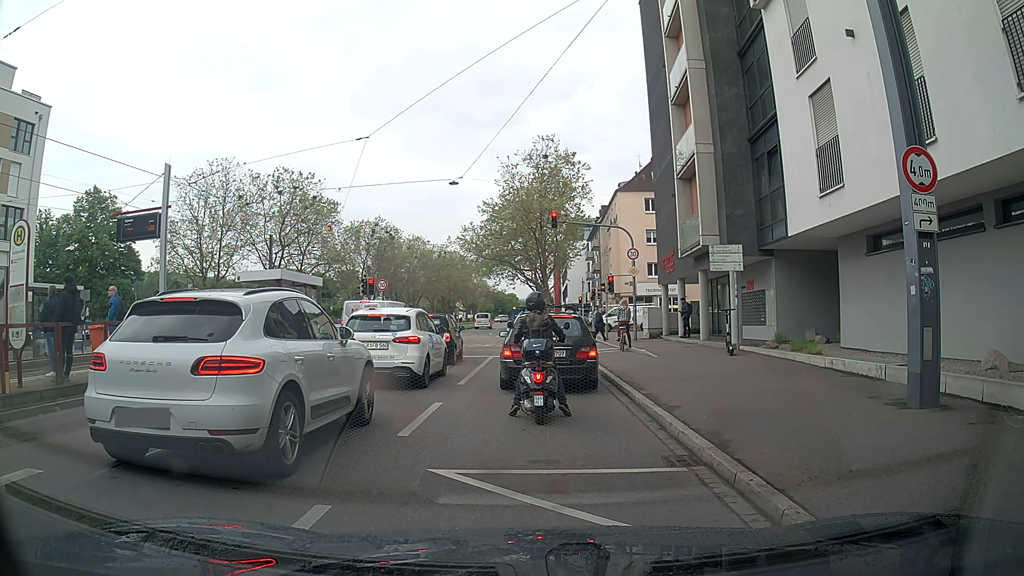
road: primary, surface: asphalt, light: Day
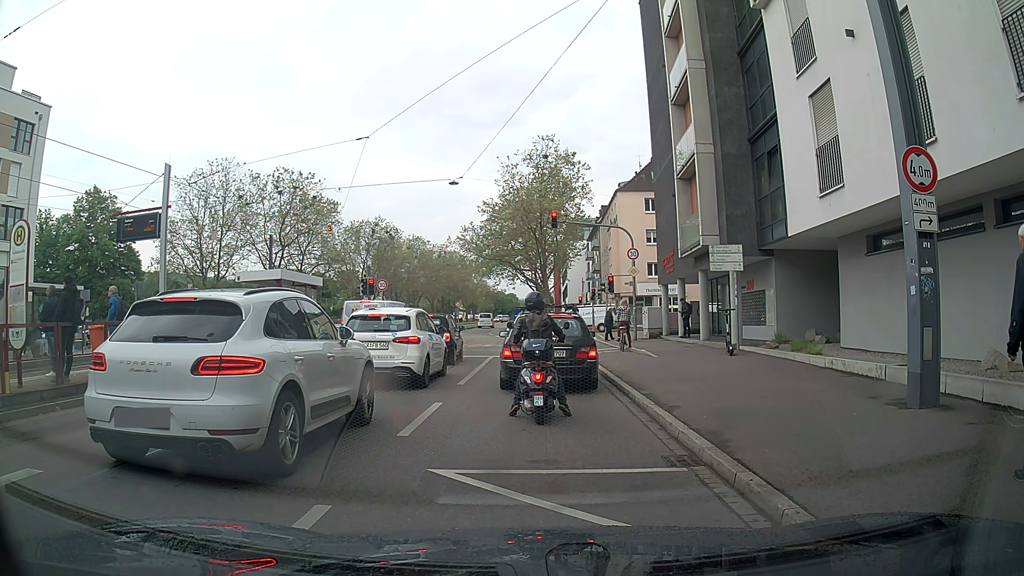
(0.0, 0.0) m; 0°
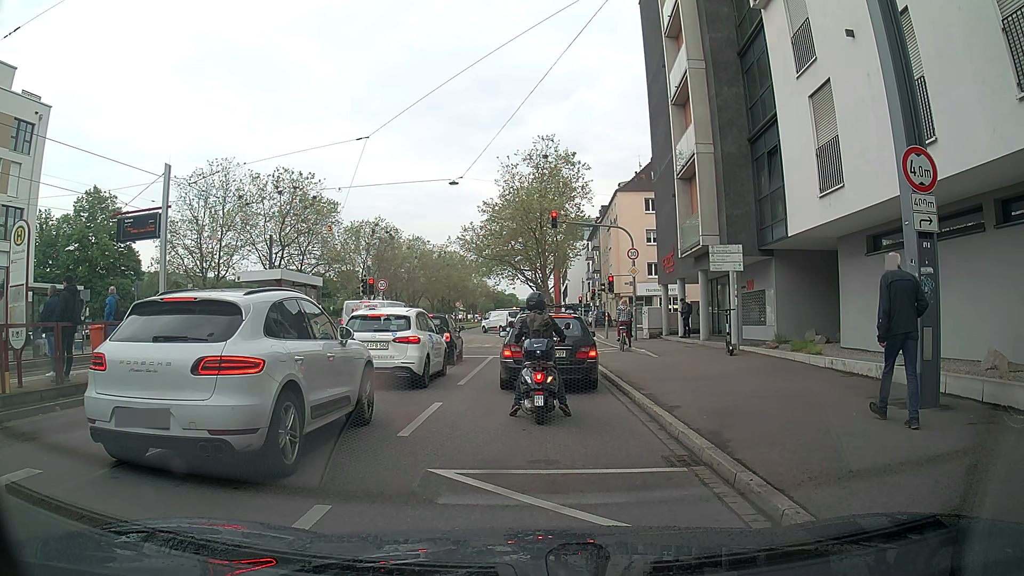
(0.0, 0.0) m; 0°
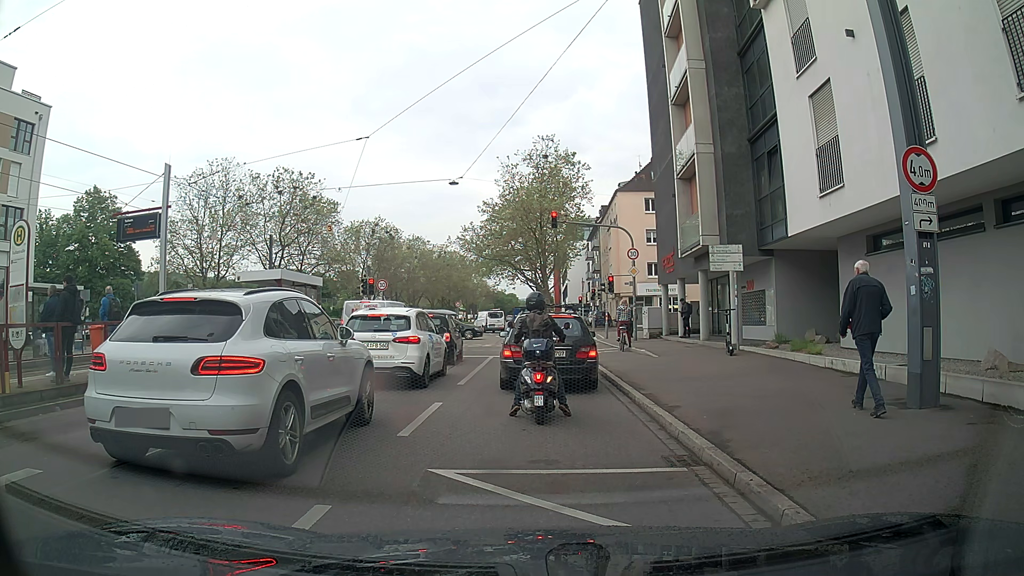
(0.0, 0.0) m; 0°
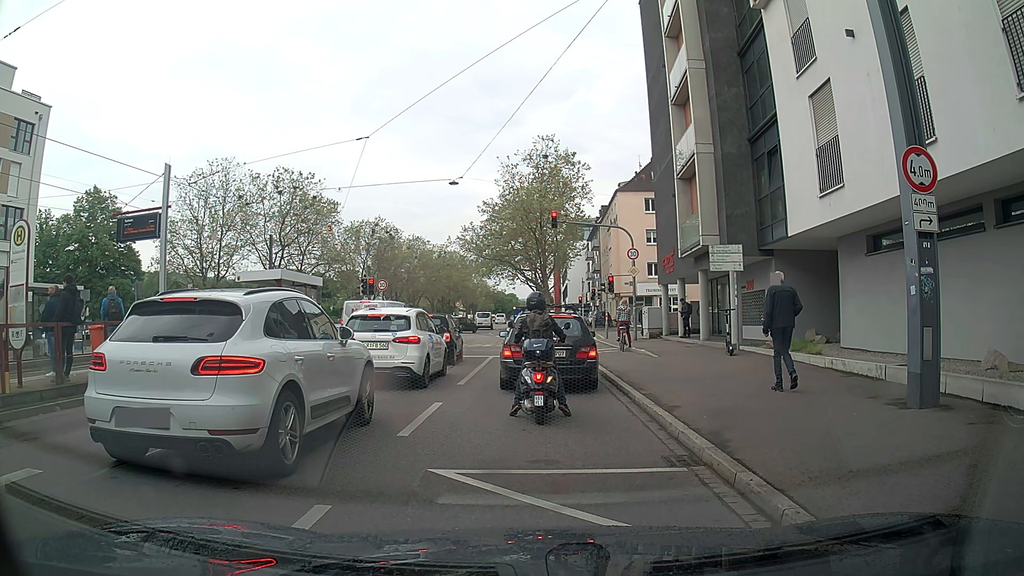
(0.0, 0.0) m; 0°
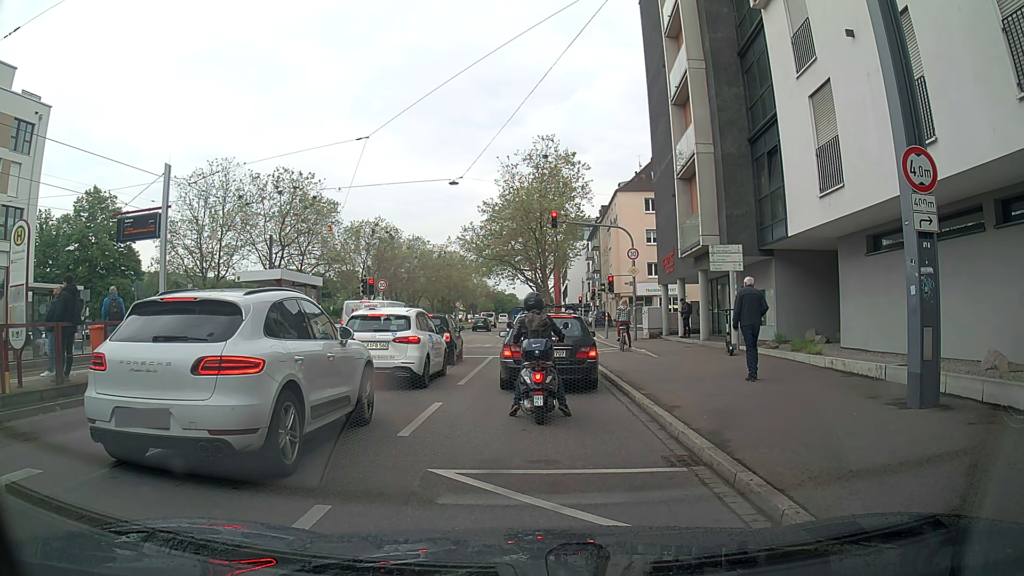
(0.0, 0.0) m; 0°
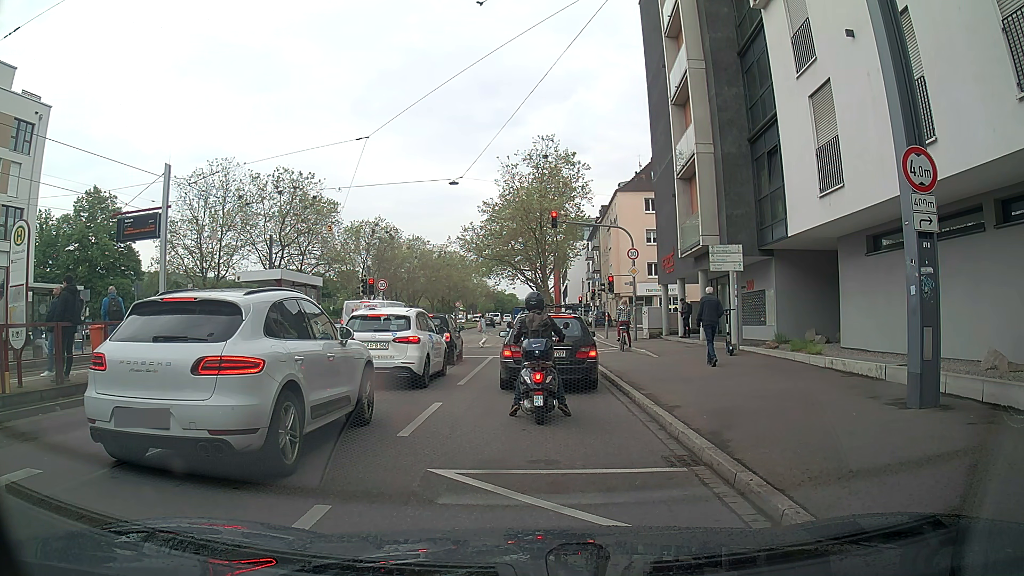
(0.0, 0.0) m; 0°
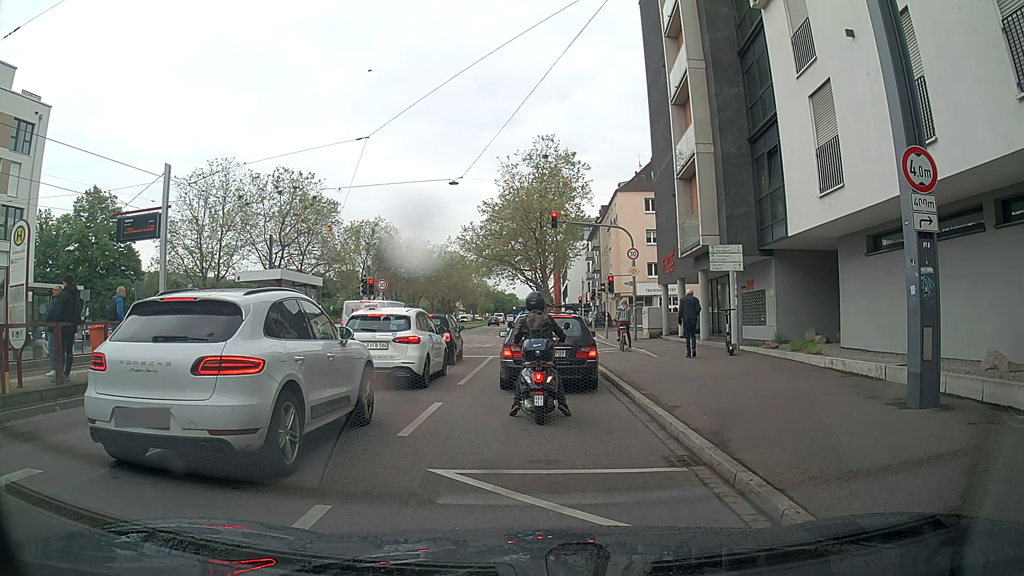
(0.0, 0.0) m; 0°
